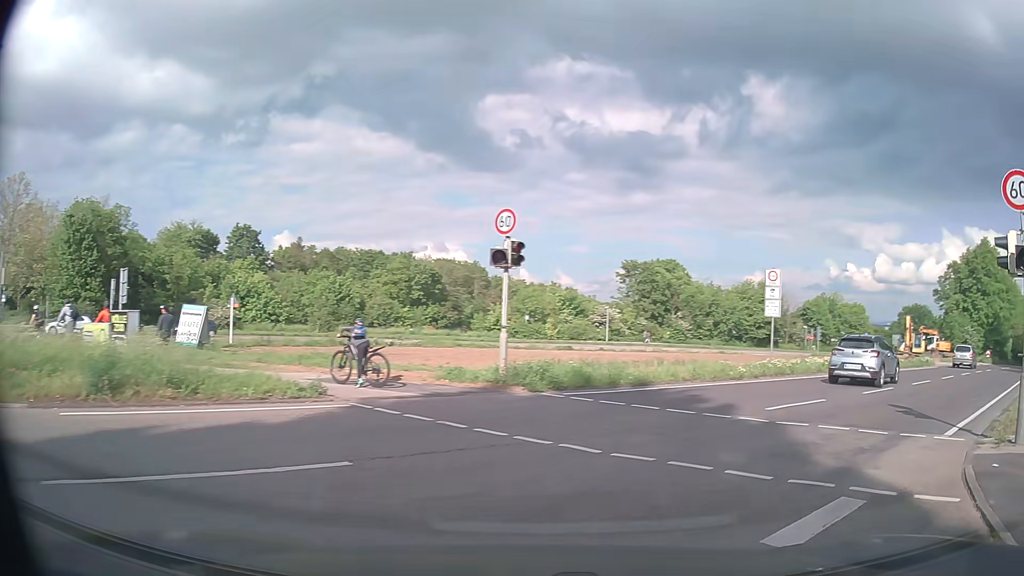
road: secondary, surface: asphalt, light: Day
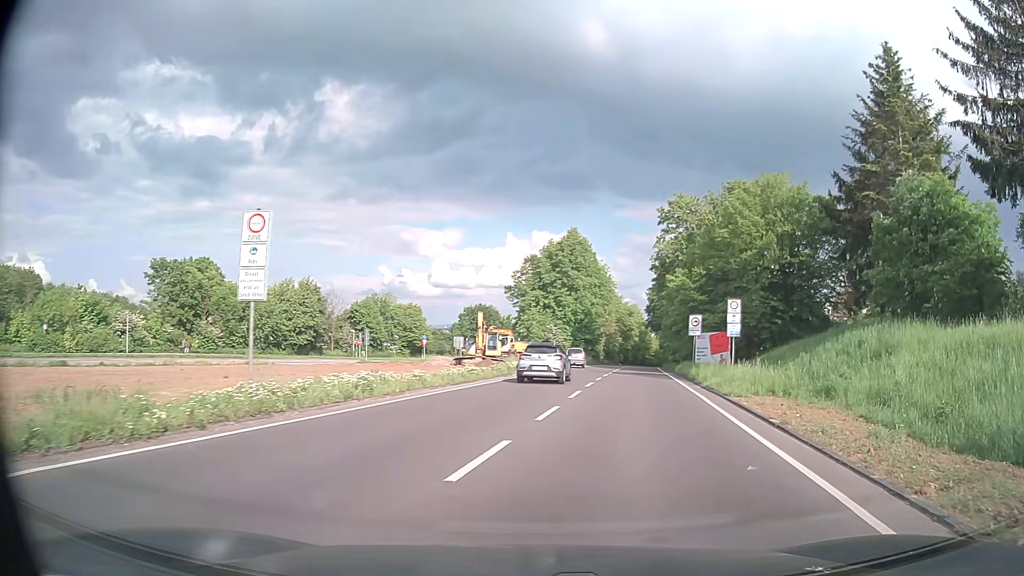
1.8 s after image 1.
(+4.3, +11.1) m; +38°
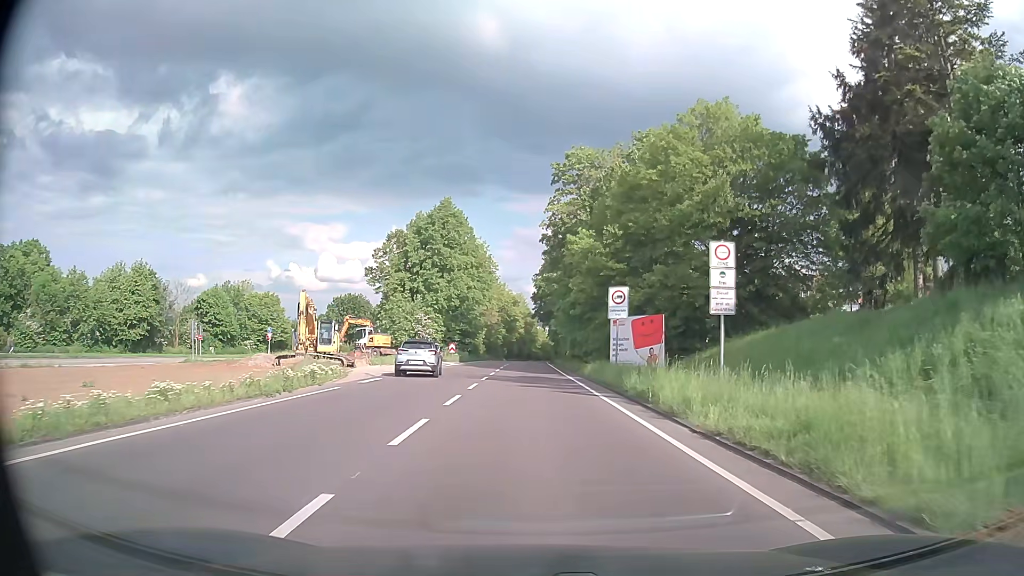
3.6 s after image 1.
(+2.1, +16.0) m; +10°
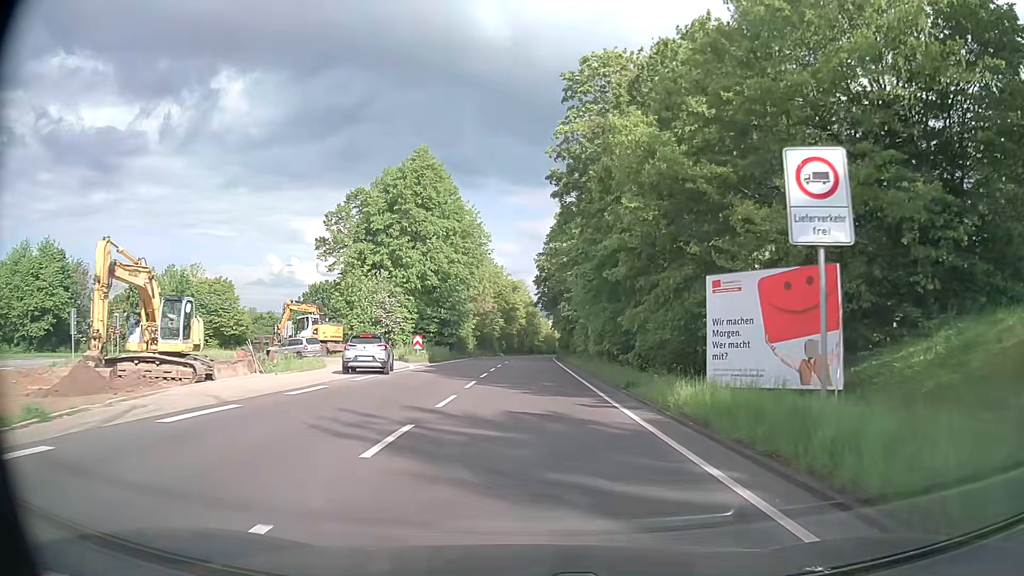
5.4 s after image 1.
(+0.1, +19.3) m; 0°
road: secondary_link
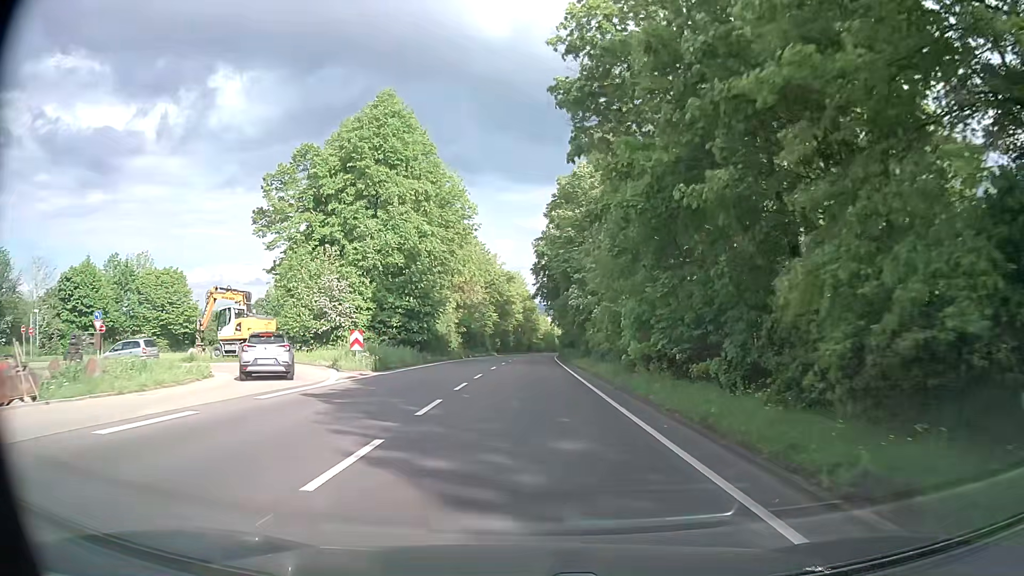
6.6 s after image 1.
(0.0, +13.9) m; 0°
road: secondary
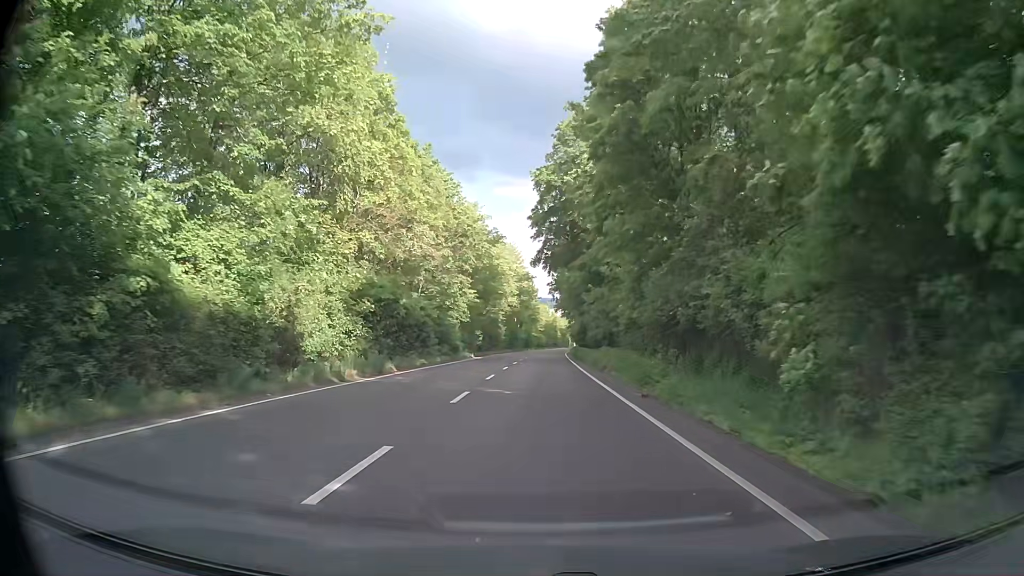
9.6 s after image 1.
(0.0, +36.6) m; 0°
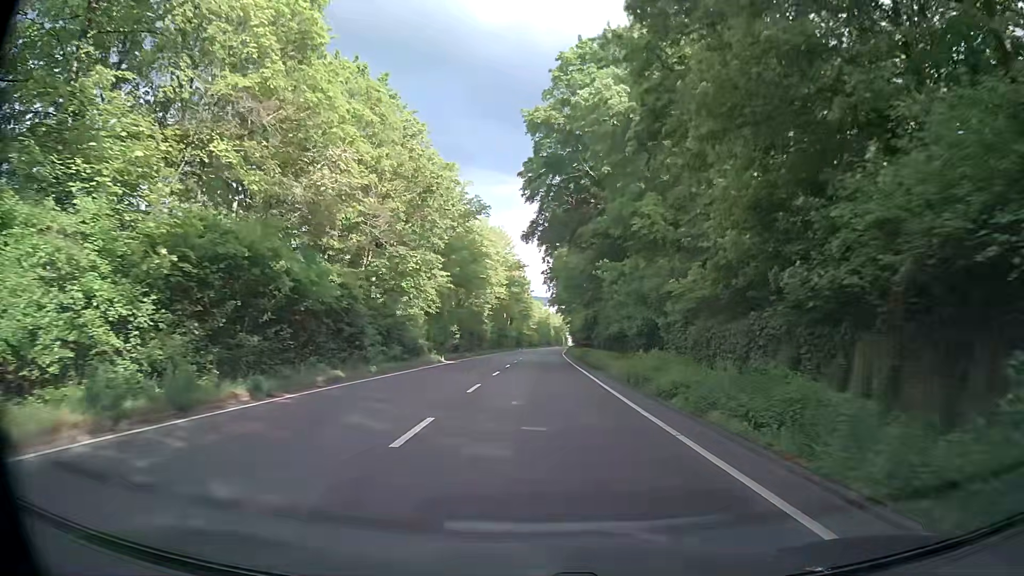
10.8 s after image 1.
(+0.1, +15.0) m; 0°
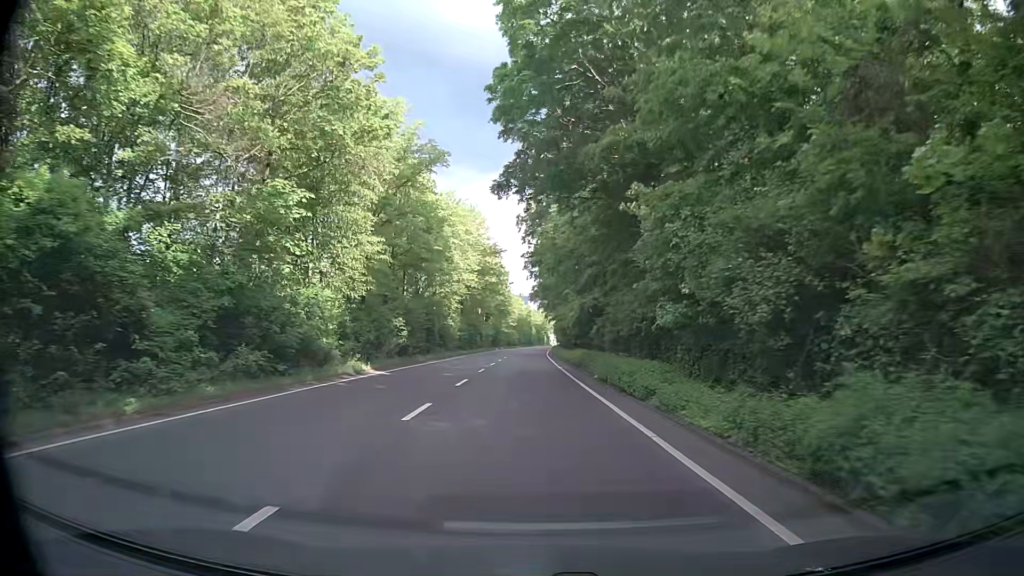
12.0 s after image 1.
(+0.4, +15.2) m; +2°
(0, +10) (0, +20) (0, +30) (0, +40) (0, +50) (0, +60) (0, +70) (0, +80) (+1, +90) (+1, +100) m
